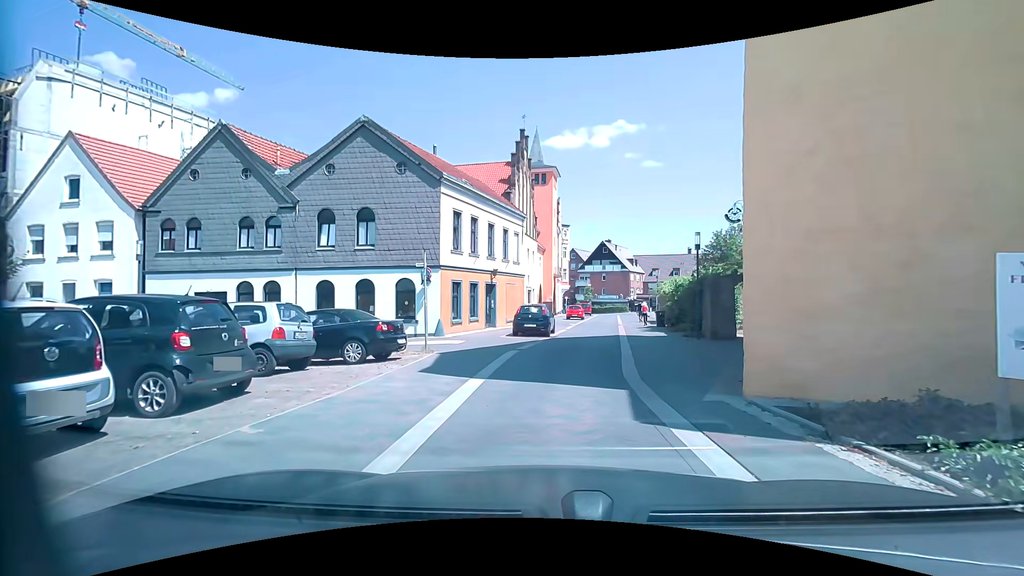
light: Day
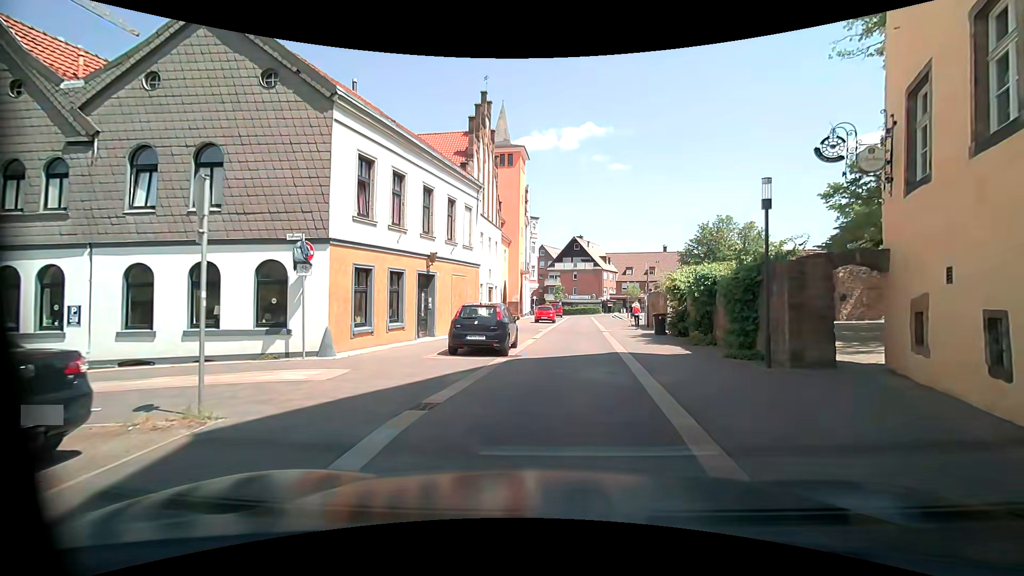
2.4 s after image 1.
(+0.3, +8.7) m; +3°
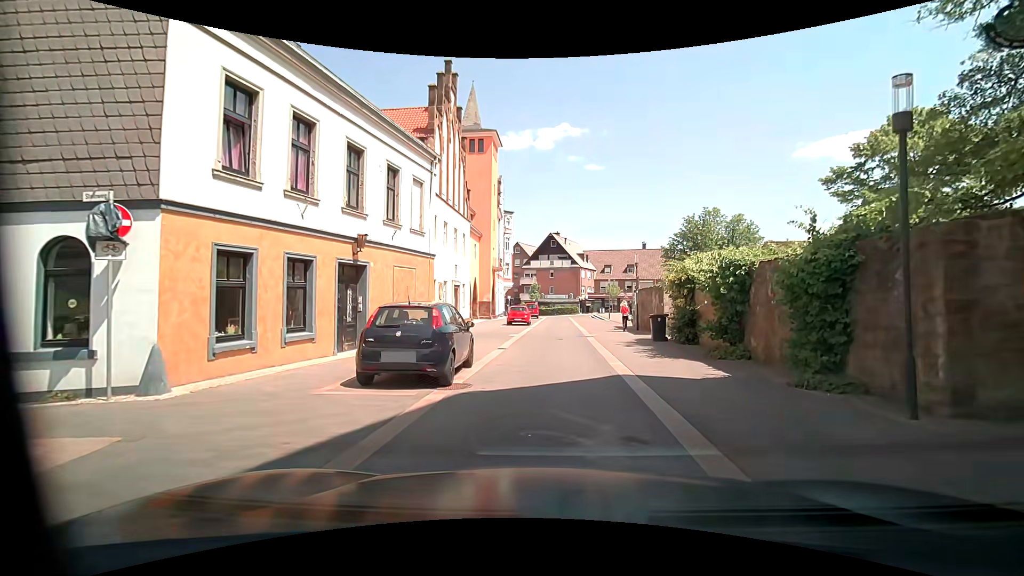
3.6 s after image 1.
(+0.2, +5.1) m; +4°
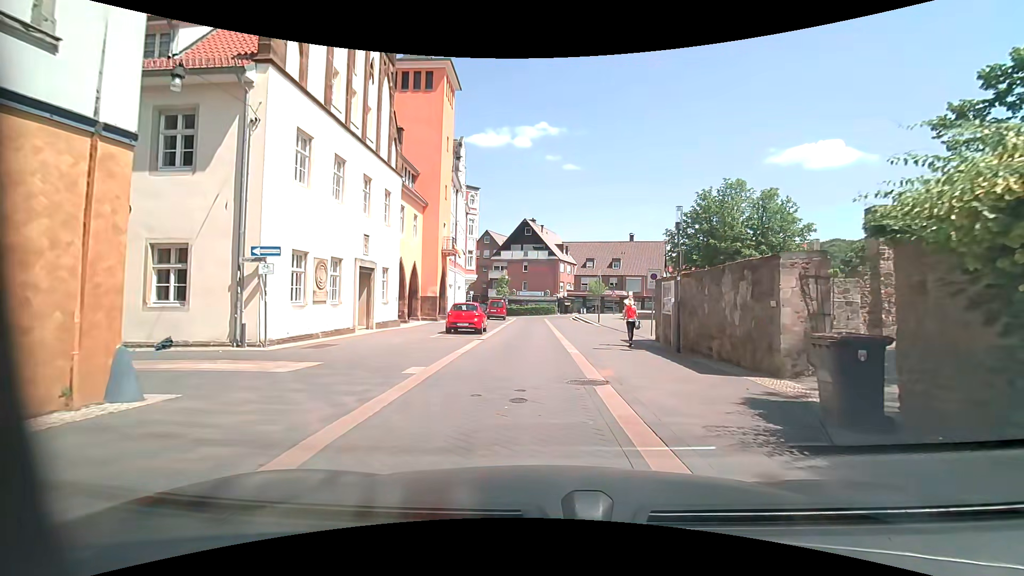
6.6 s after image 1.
(+0.5, +13.9) m; +2°
